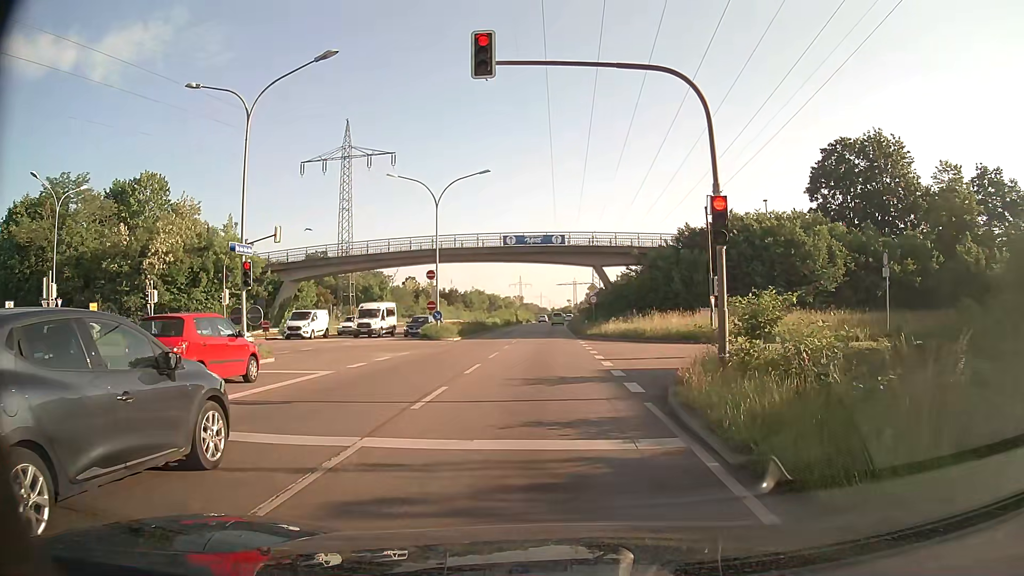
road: primary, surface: asphalt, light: Day
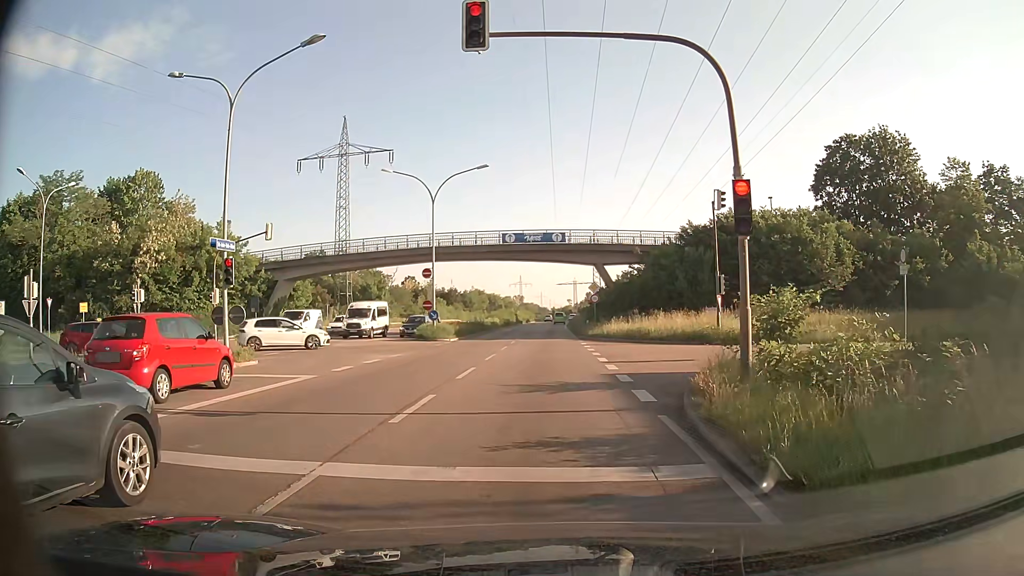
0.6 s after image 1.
(0.0, +1.2) m; 0°
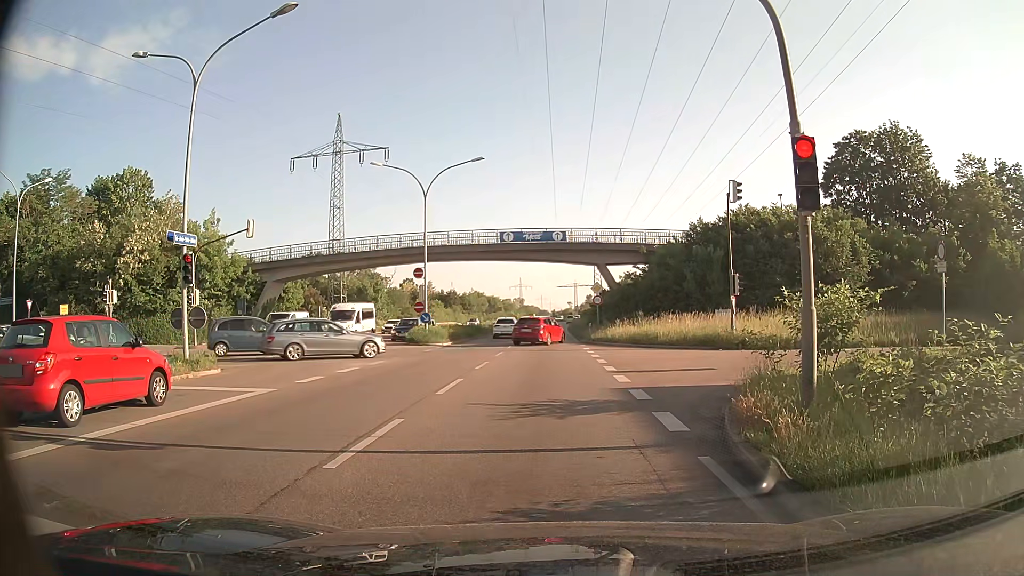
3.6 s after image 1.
(0.0, +2.4) m; -1°
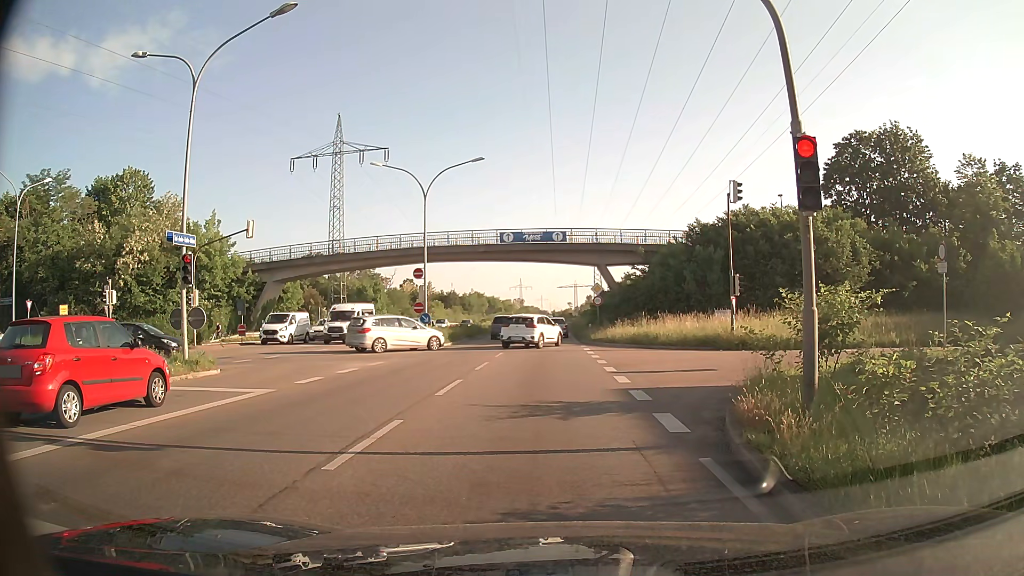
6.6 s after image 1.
(0.0, +0.1) m; 0°
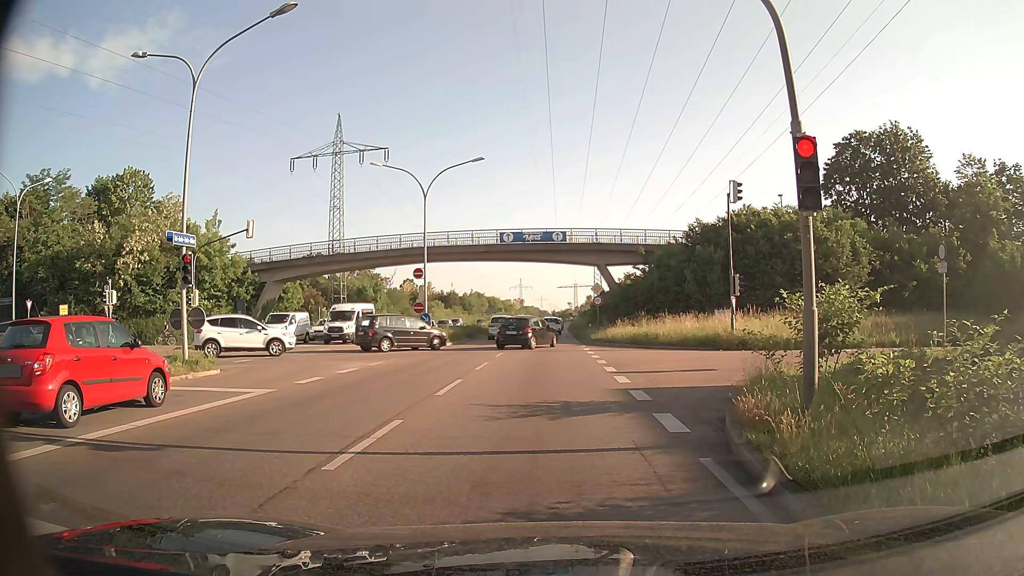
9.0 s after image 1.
(0.0, 0.0) m; 0°
